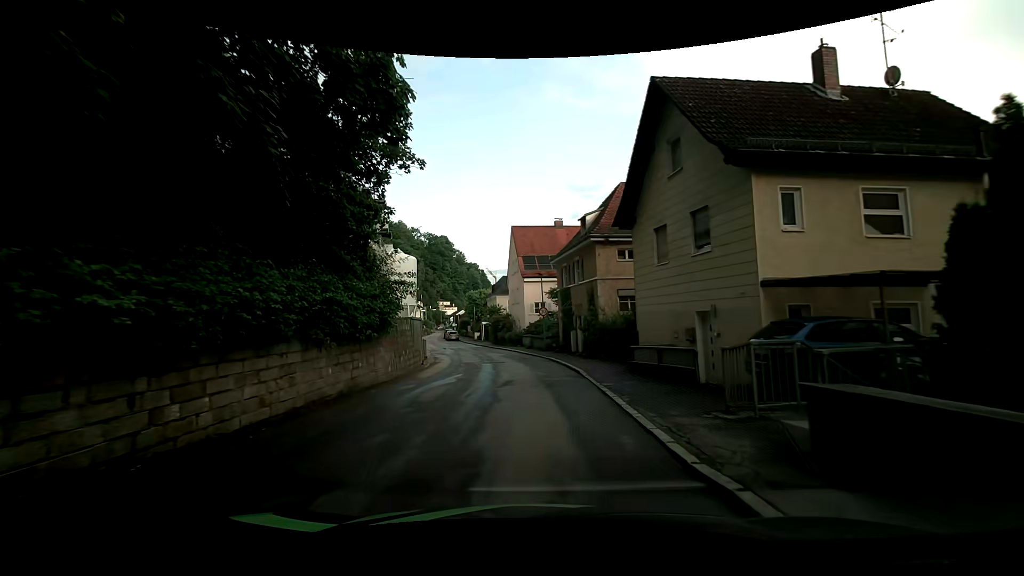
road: residential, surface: asphalt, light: Day
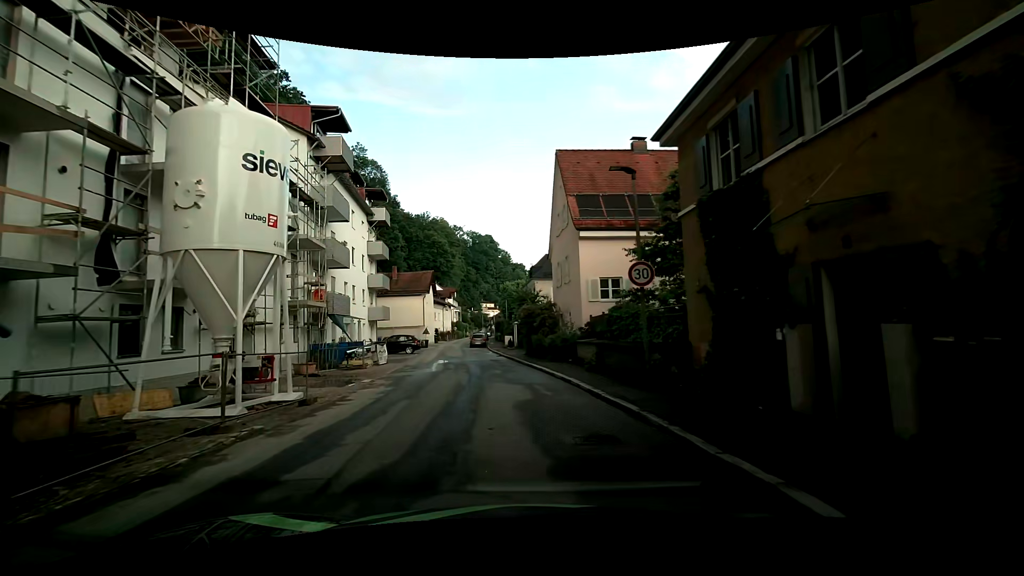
(+0.1, +21.1) m; -4°
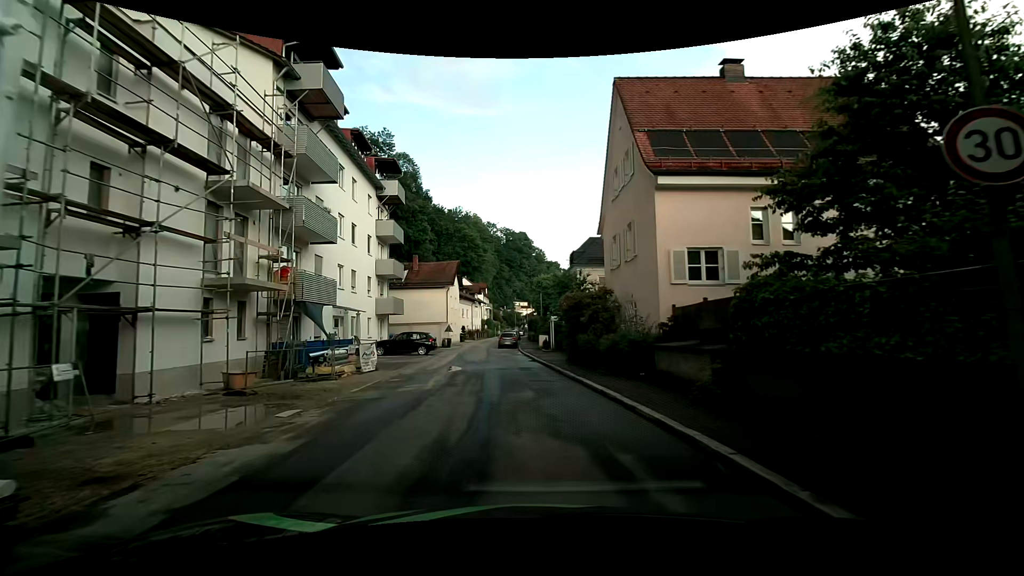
(-0.3, +7.8) m; -4°
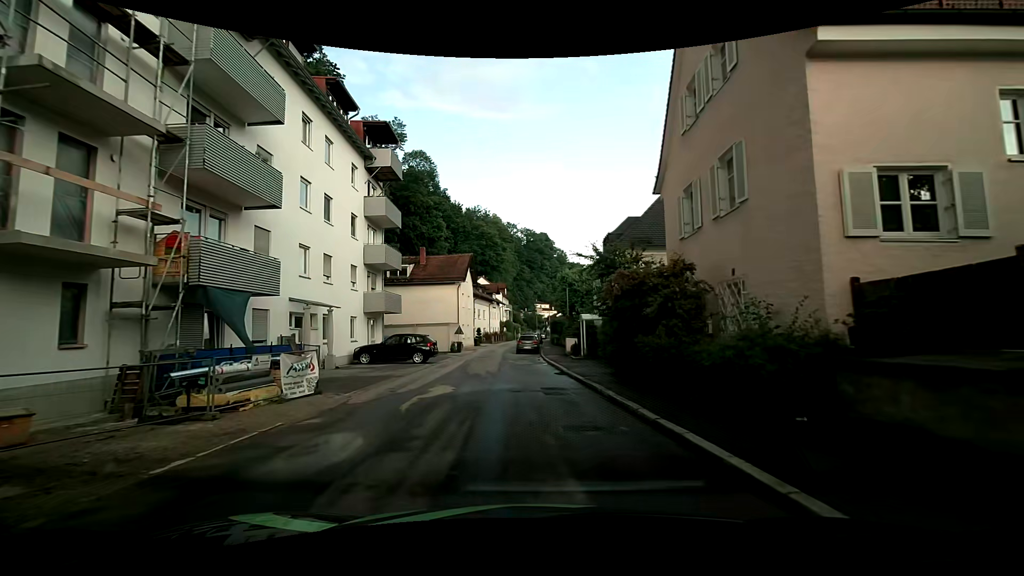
(-0.2, +7.3) m; -2°
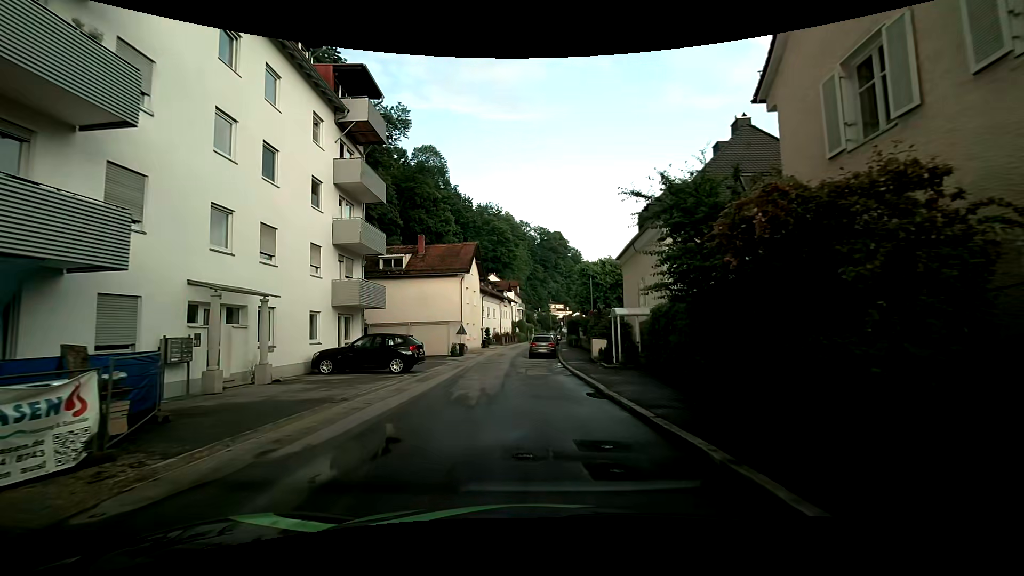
(-0.1, +6.7) m; -2°
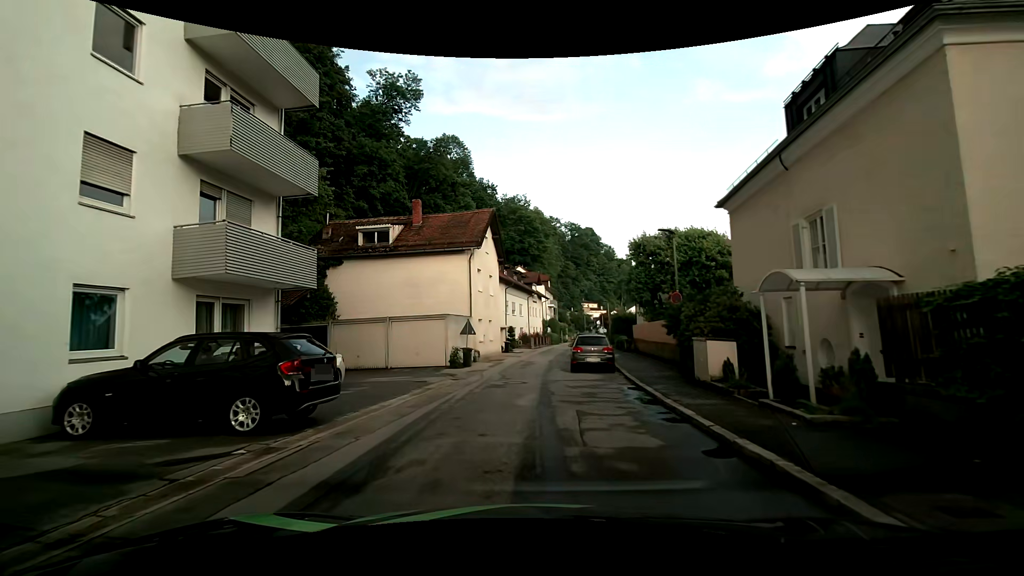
(-0.2, +12.2) m; -3°
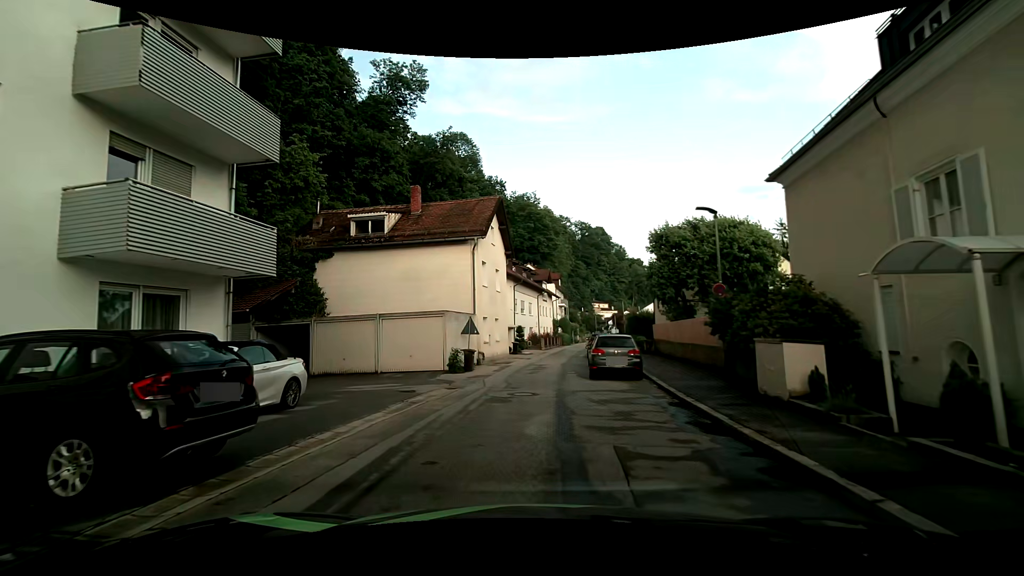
(0.0, +3.1) m; -2°
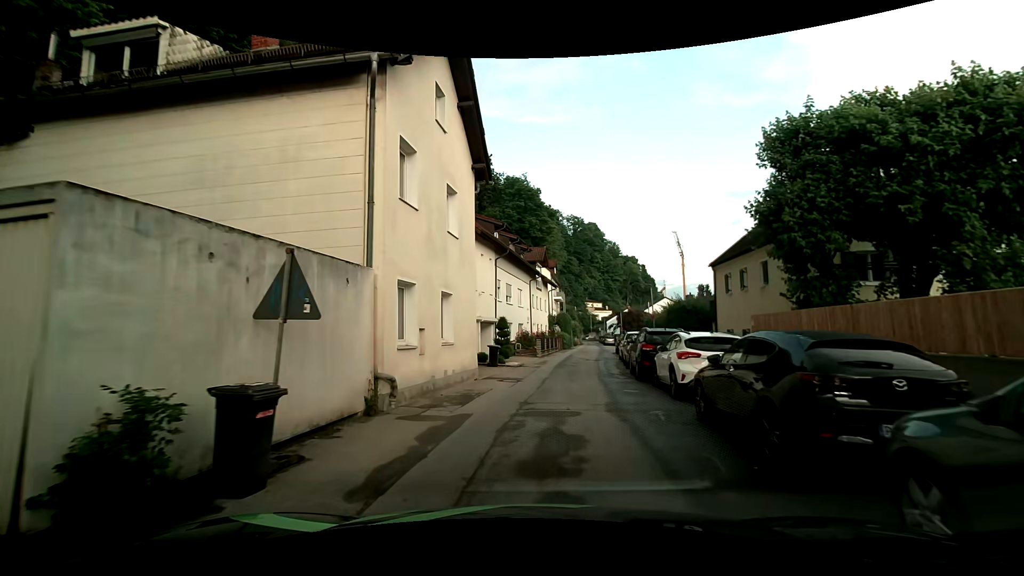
(+0.3, +16.6) m; +3°
(0, +10) (+2, +20) (+3, +30) (+5, +40) (+7, +49) (+9, +59) (+10, +69) (+10, +79) (+11, +89) (+12, +99) m
